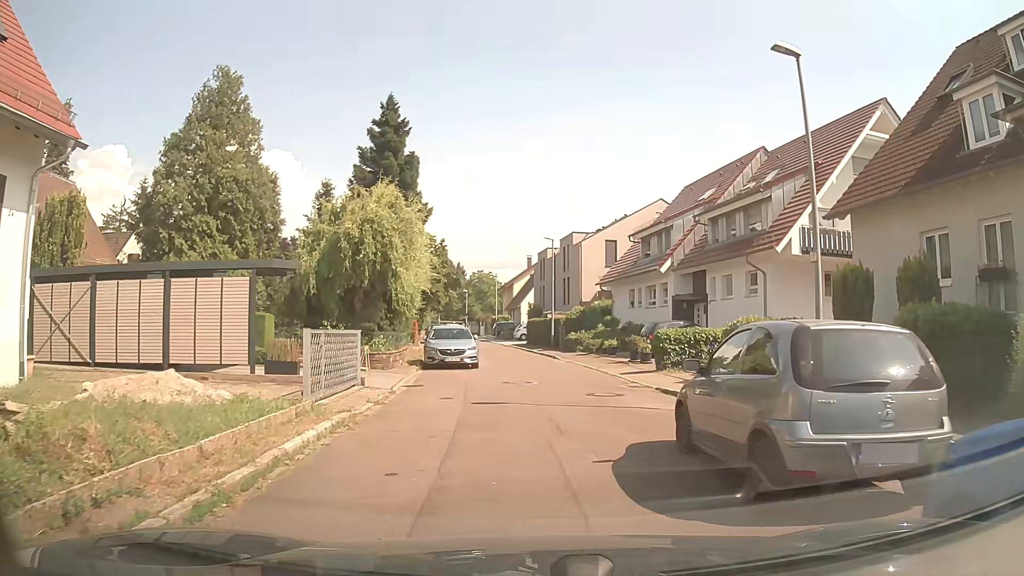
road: residential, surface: asphalt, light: Day
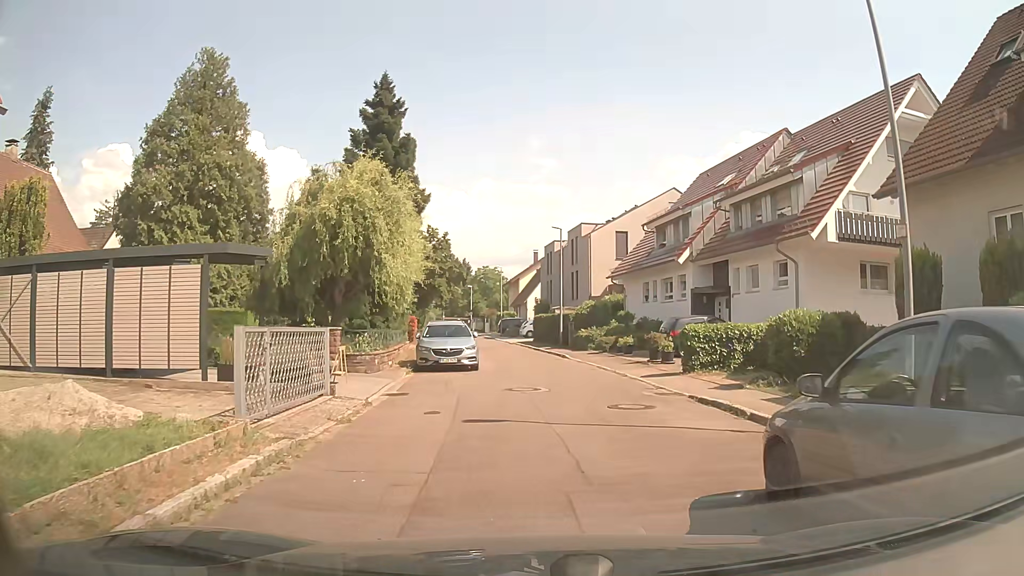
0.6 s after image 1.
(0.0, +2.8) m; 0°
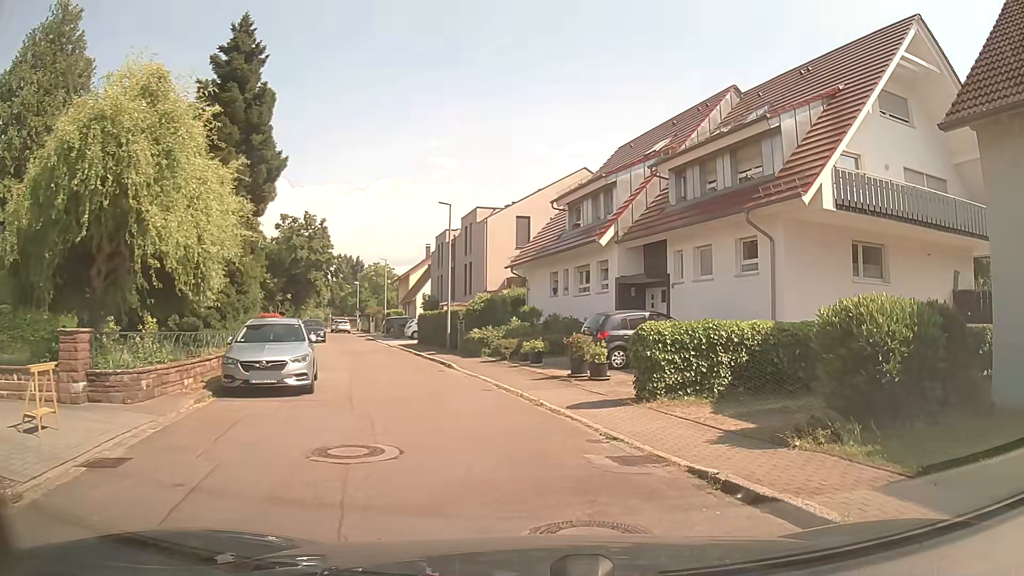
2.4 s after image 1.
(+0.3, +7.0) m; +8°
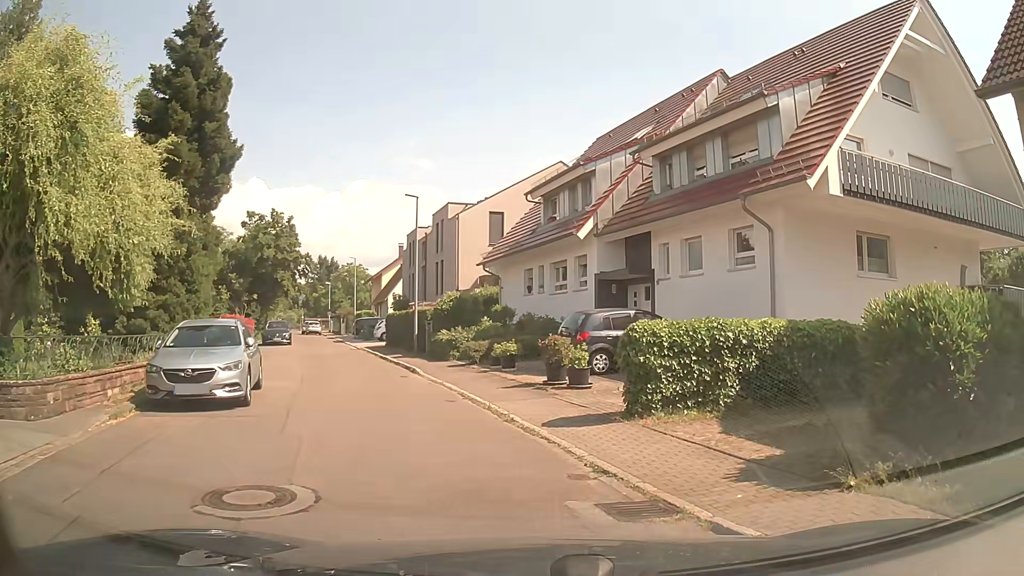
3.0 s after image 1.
(0.0, +1.9) m; +1°
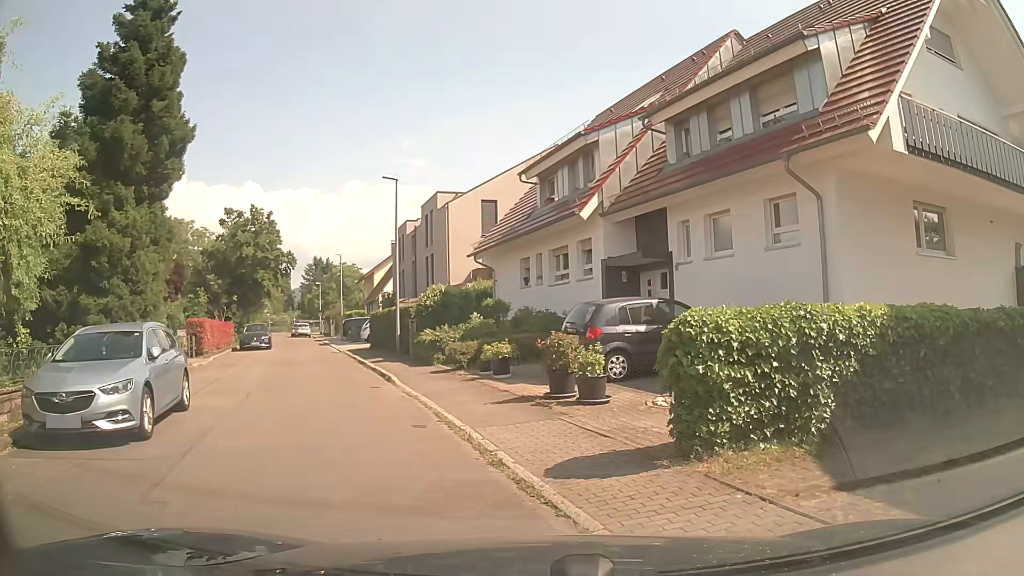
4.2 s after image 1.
(+0.1, +3.2) m; +1°
